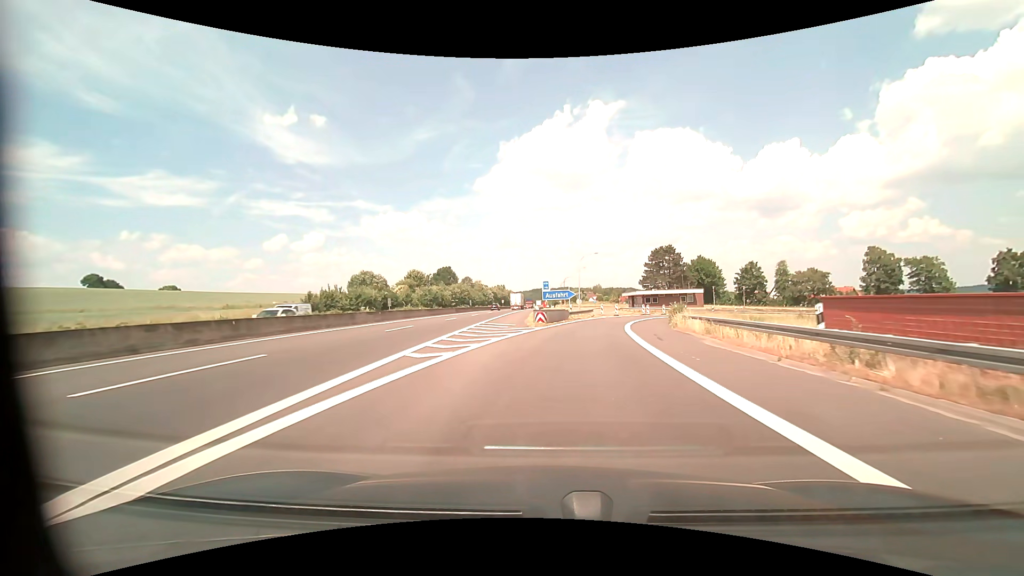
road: motorway_link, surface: asphalt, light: Day
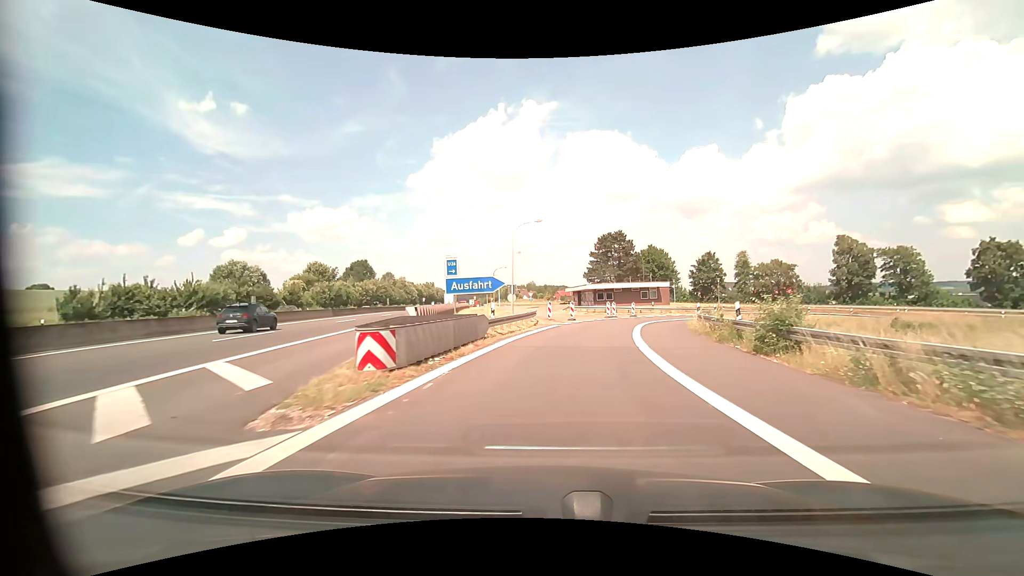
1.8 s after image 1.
(+1.3, +23.4) m; +8°
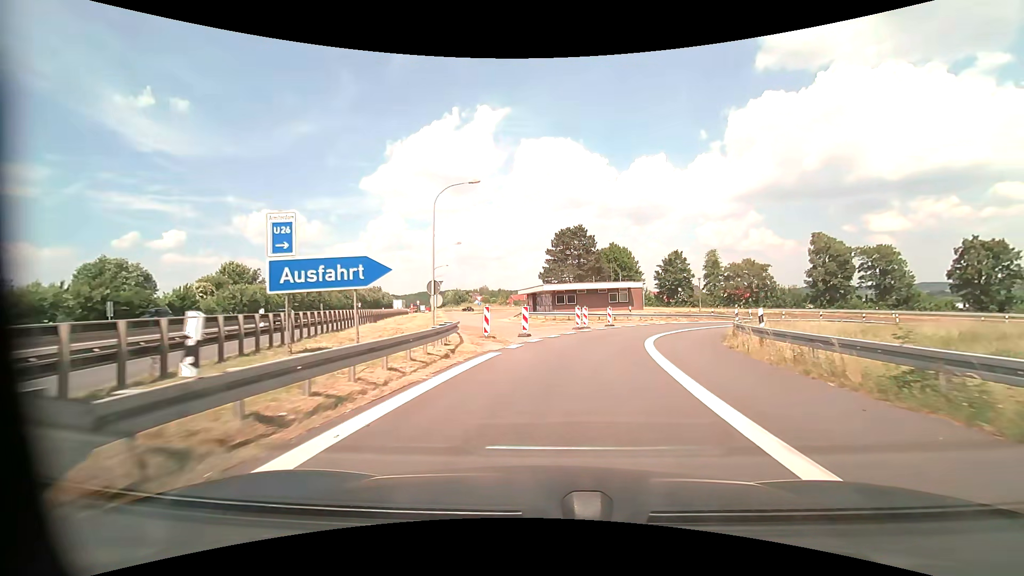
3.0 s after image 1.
(+0.6, +14.0) m; +5°
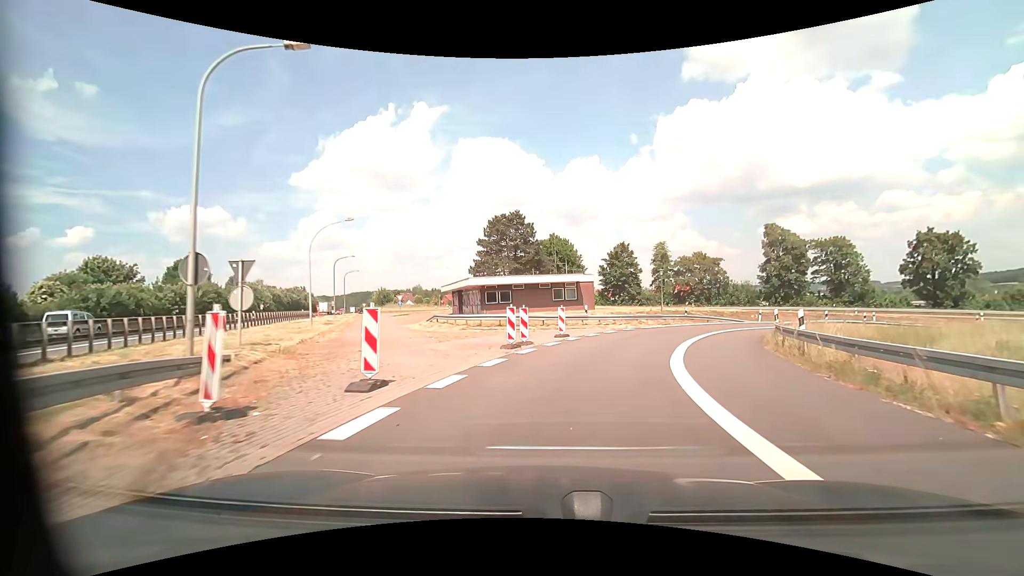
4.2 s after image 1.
(+0.8, +13.2) m; +7°
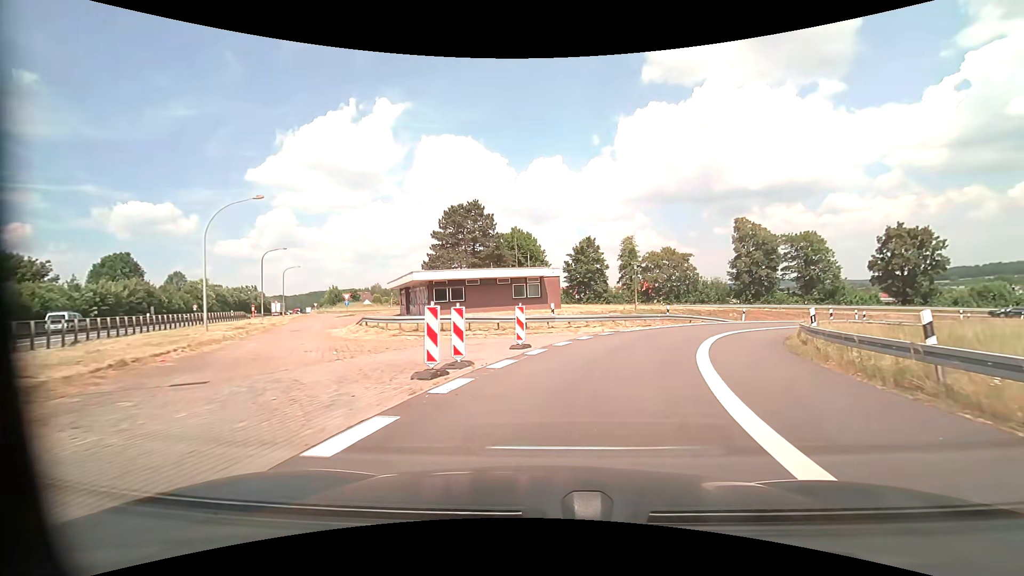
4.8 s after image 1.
(+0.2, +6.5) m; +3°
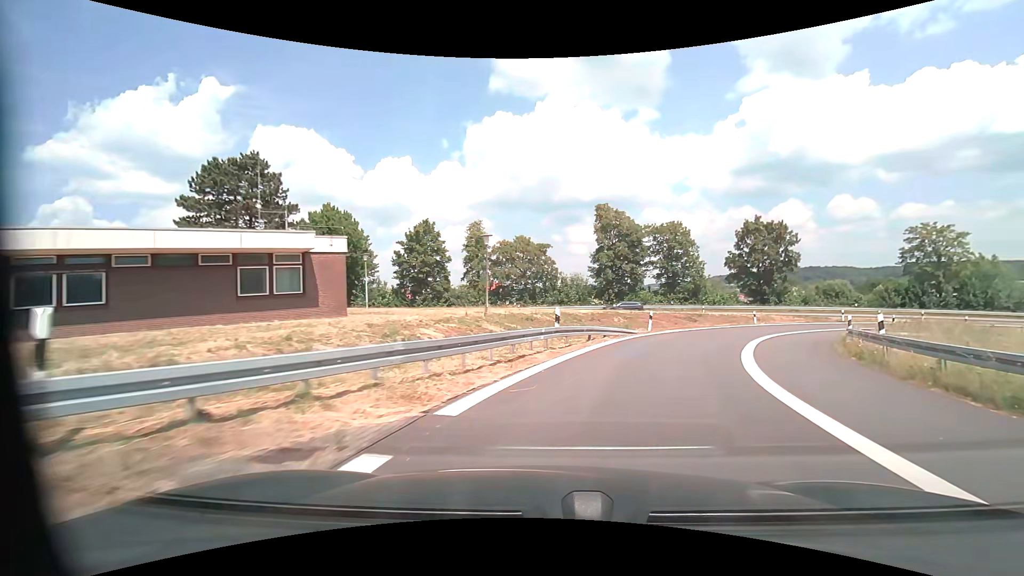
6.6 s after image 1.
(+2.8, +19.0) m; +18°
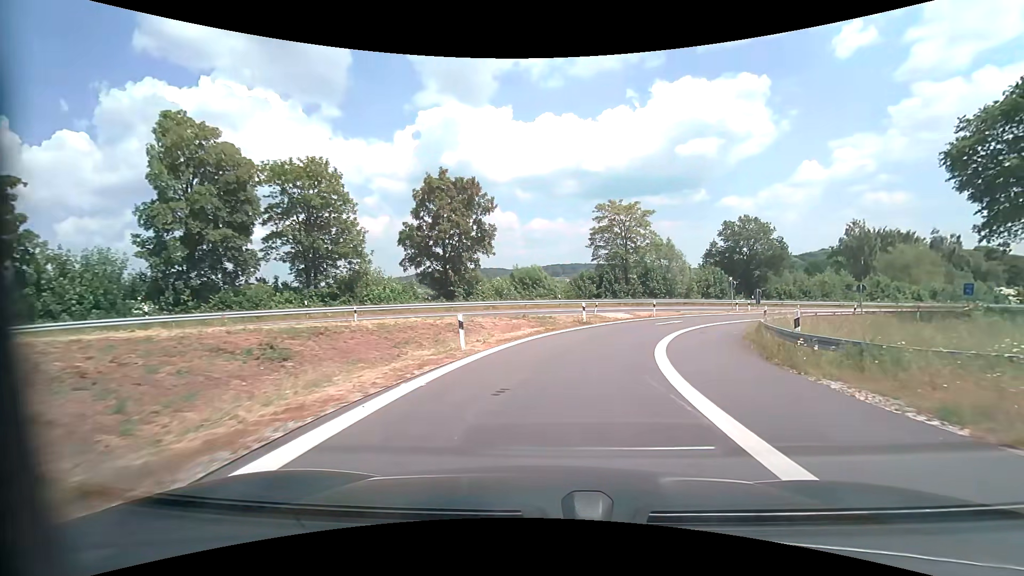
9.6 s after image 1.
(+9.5, +29.1) m; +35°
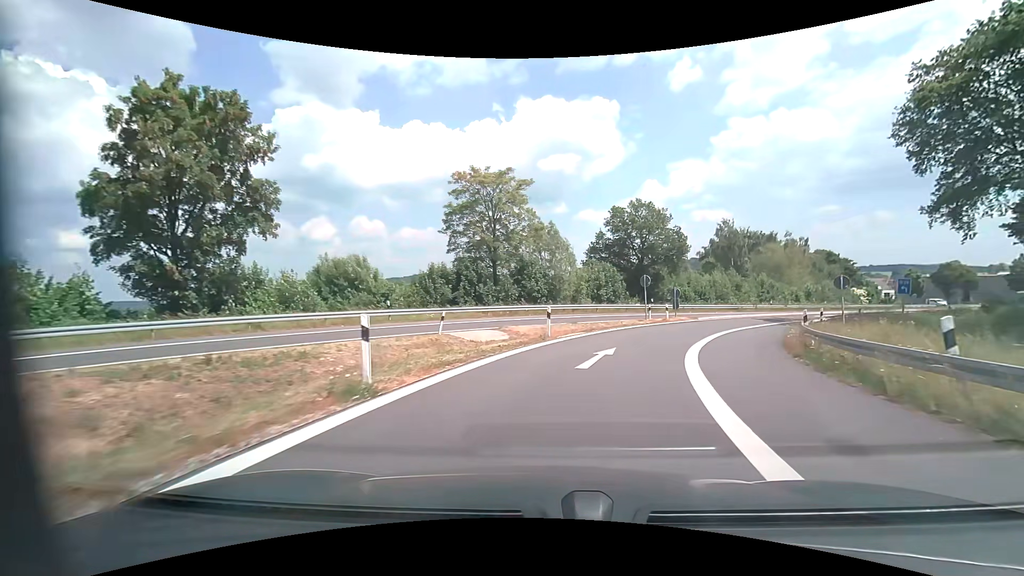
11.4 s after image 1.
(+2.4, +19.2) m; +14°
